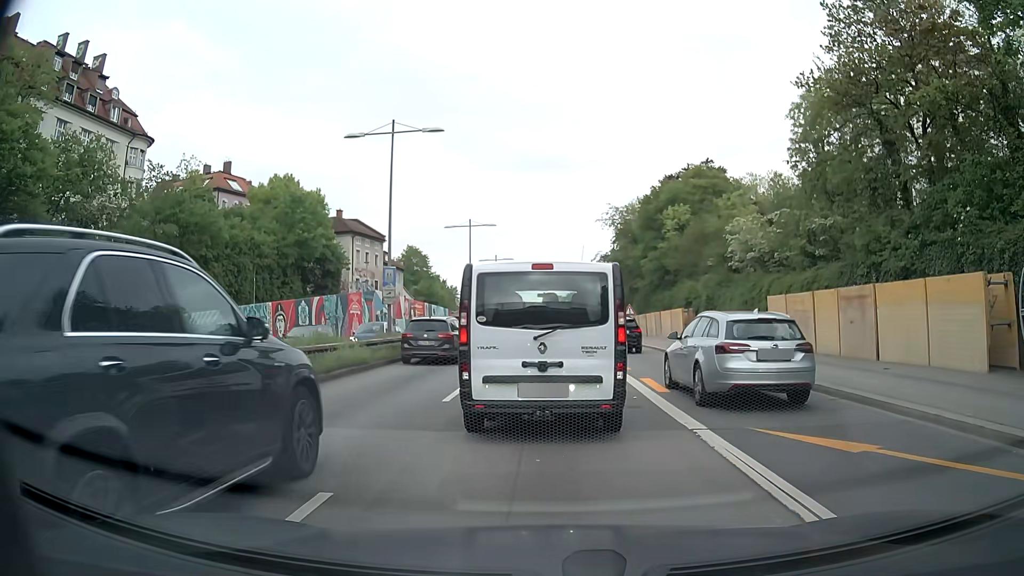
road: trunk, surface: asphalt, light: Day
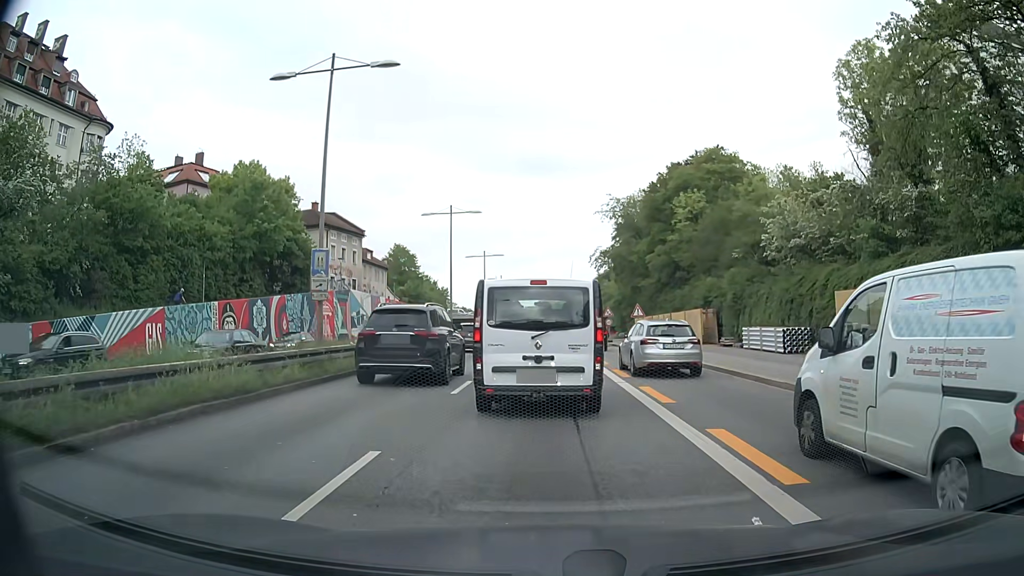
(0.0, +7.3) m; +1°
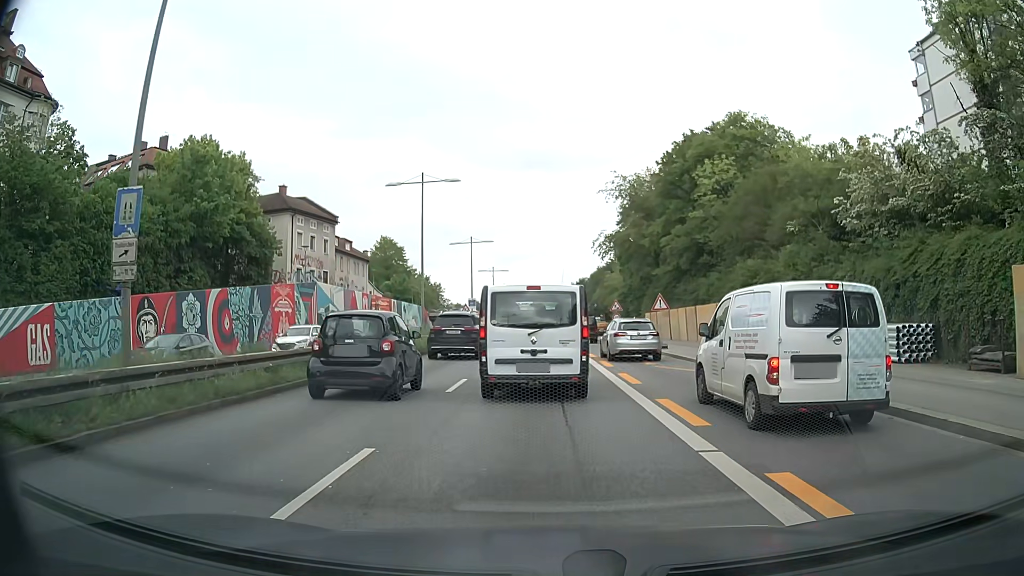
(-0.1, +8.9) m; -1°
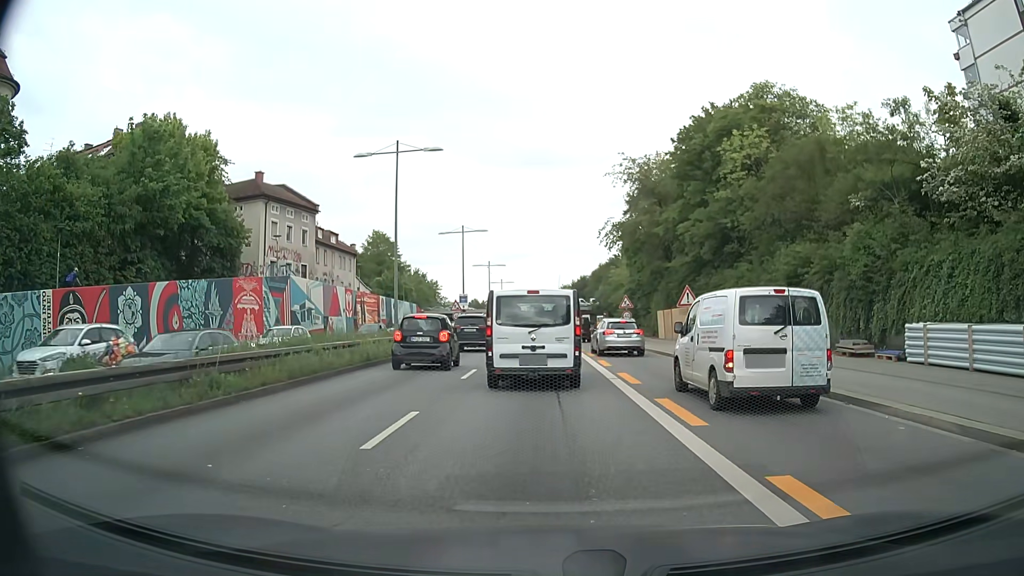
(0.0, +6.2) m; 0°
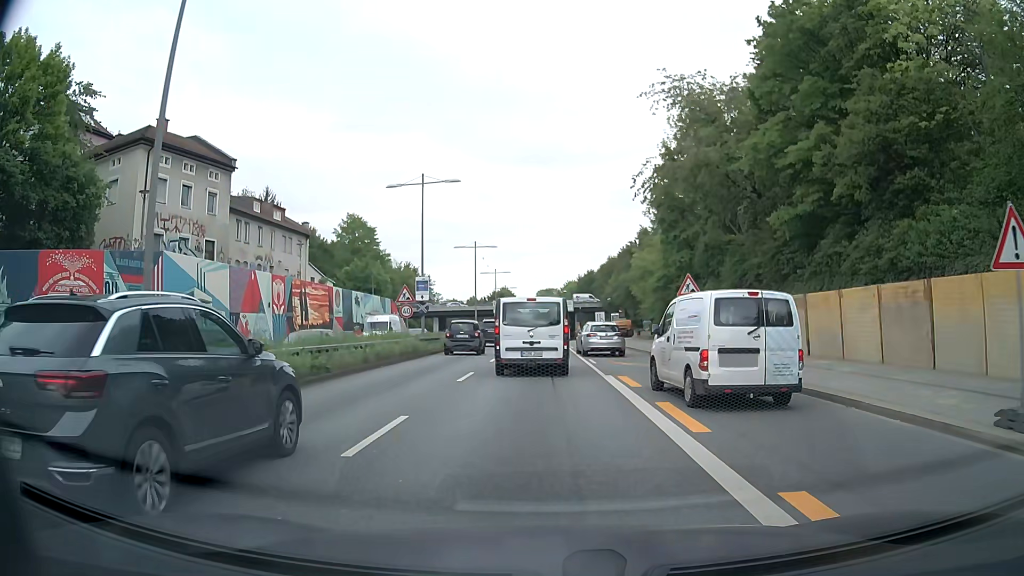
(+0.1, +18.7) m; 0°
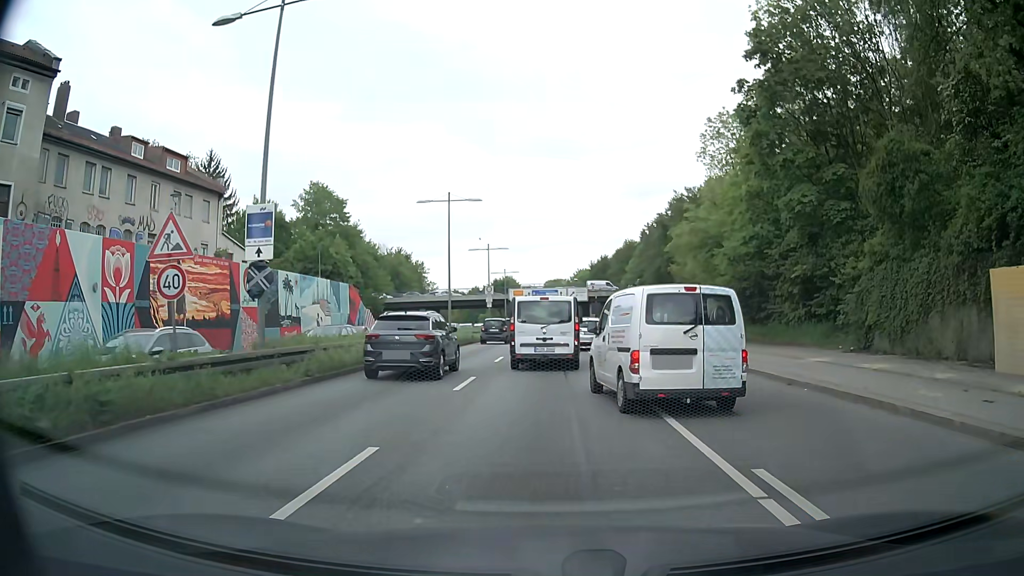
(-0.1, +20.6) m; 0°
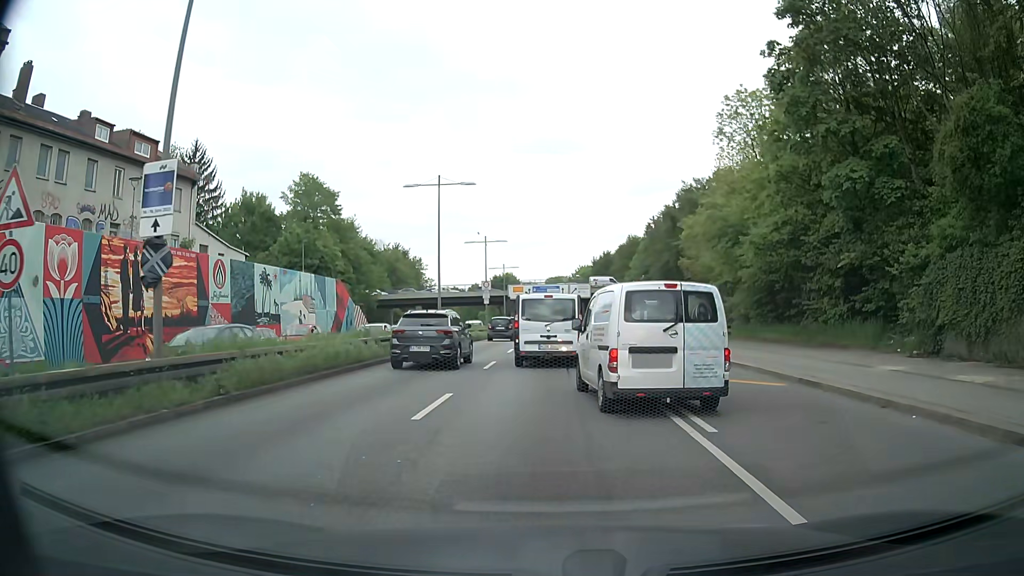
(0.0, +4.2) m; 0°
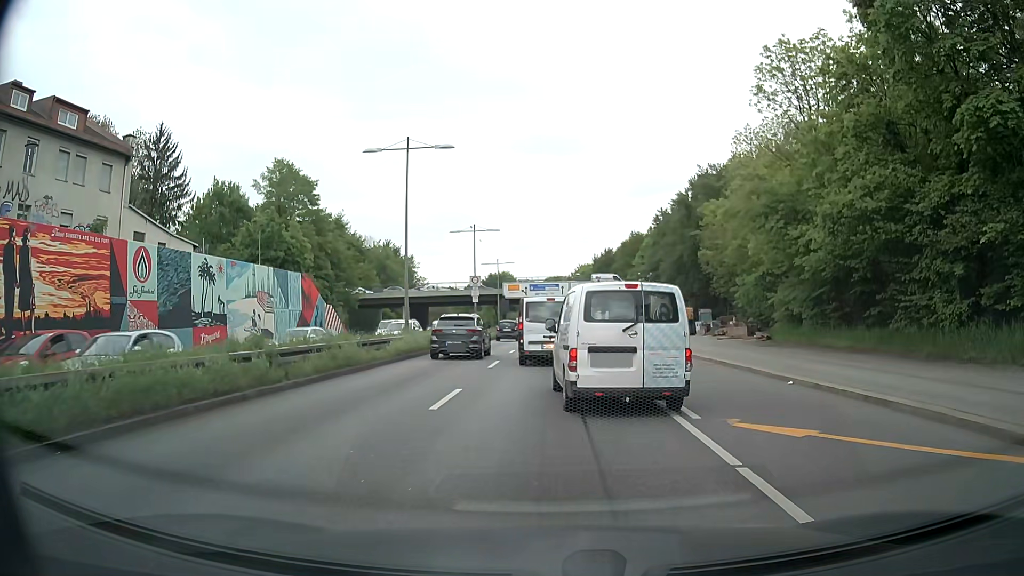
(0.0, +8.0) m; 0°
(0, +10) (0, +20) (0, +30) (0, +40) (0, +50) (0, +60) (0, +70) (+1, +80) (+1, +90) (+1, +100) m
